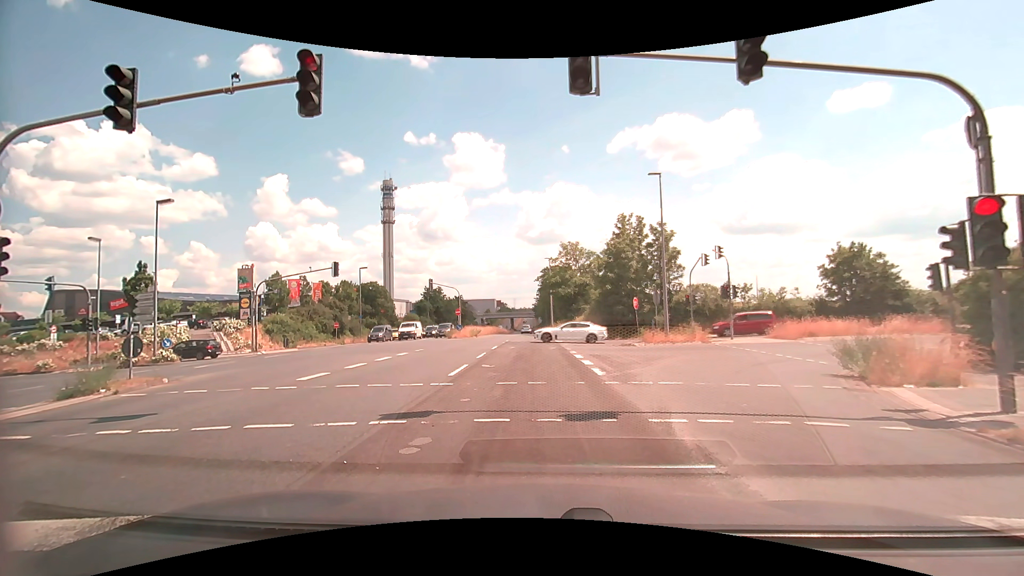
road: primary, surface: asphalt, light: Day
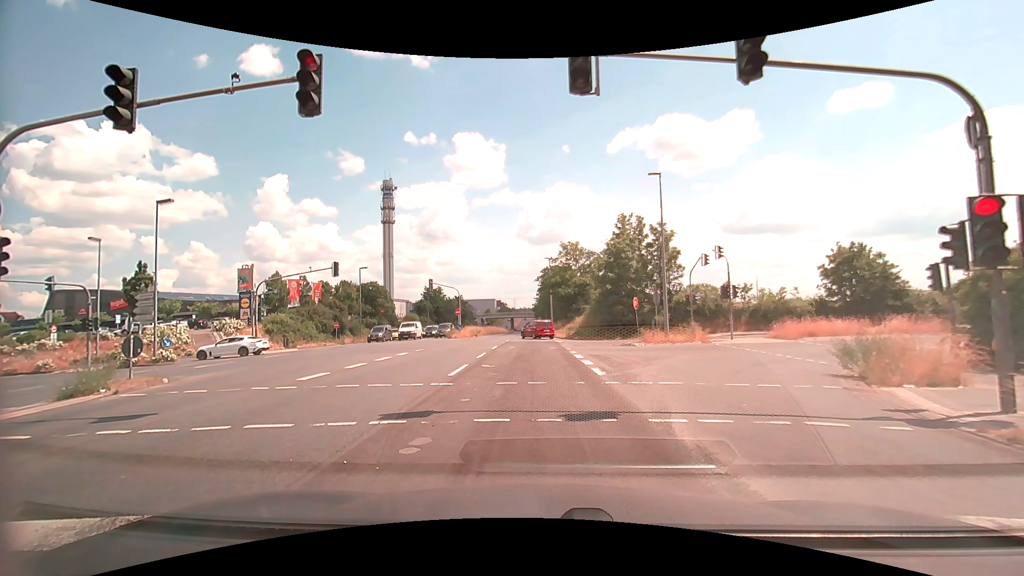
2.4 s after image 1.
(0.0, 0.0) m; 0°
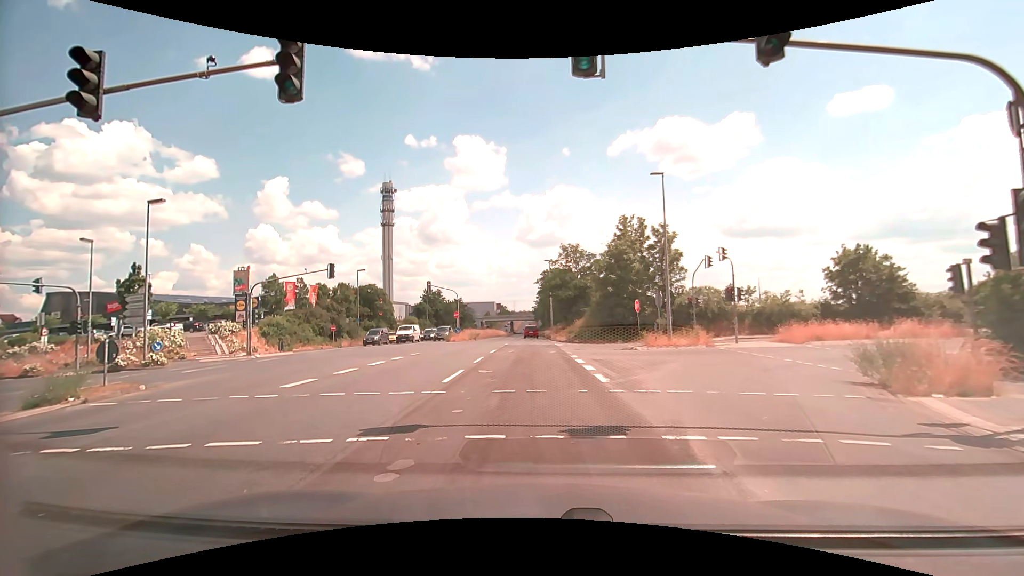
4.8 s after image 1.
(0.0, +0.8) m; 0°
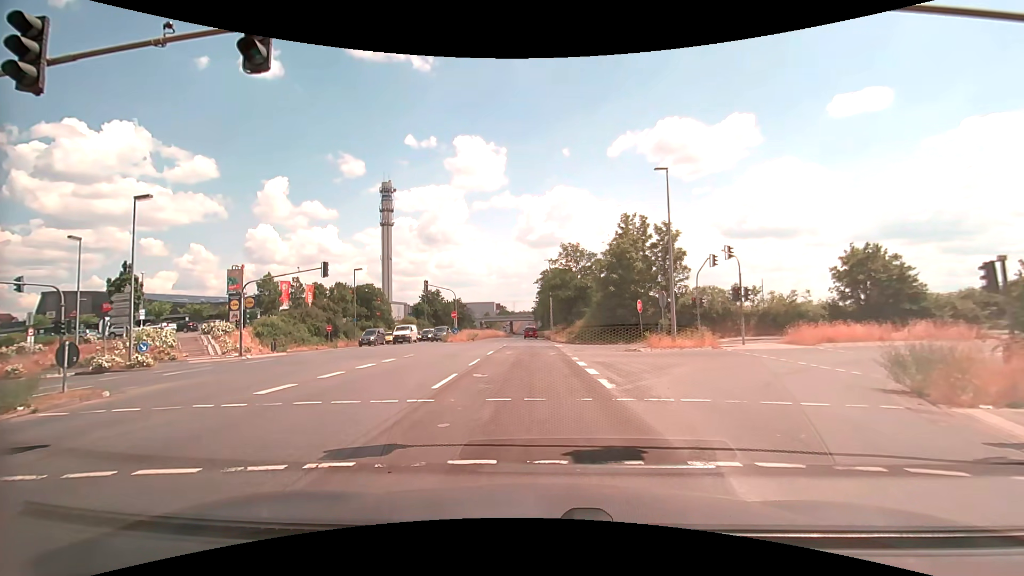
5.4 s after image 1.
(0.0, +1.2) m; +2°
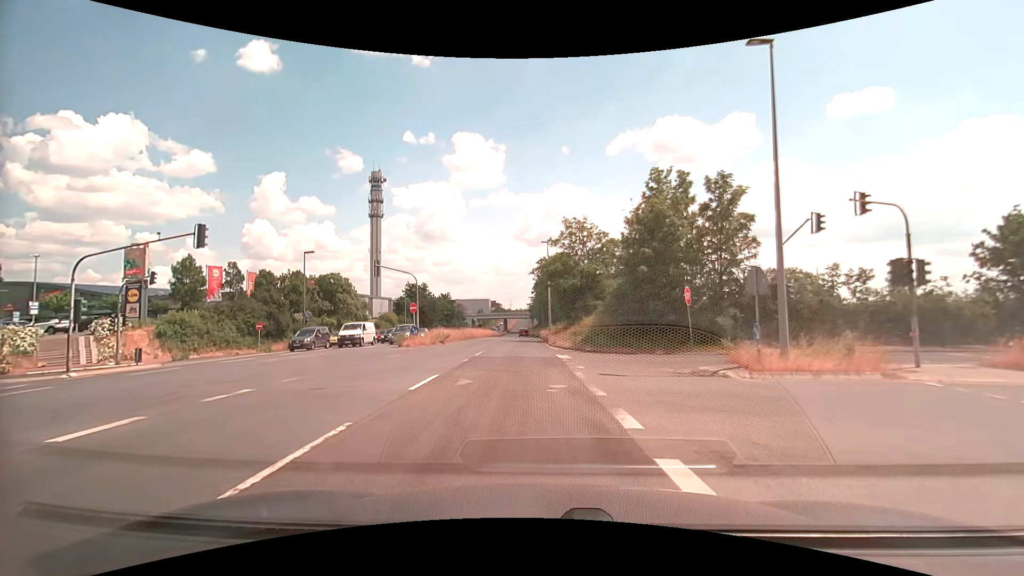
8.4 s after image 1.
(-0.2, +13.9) m; -1°
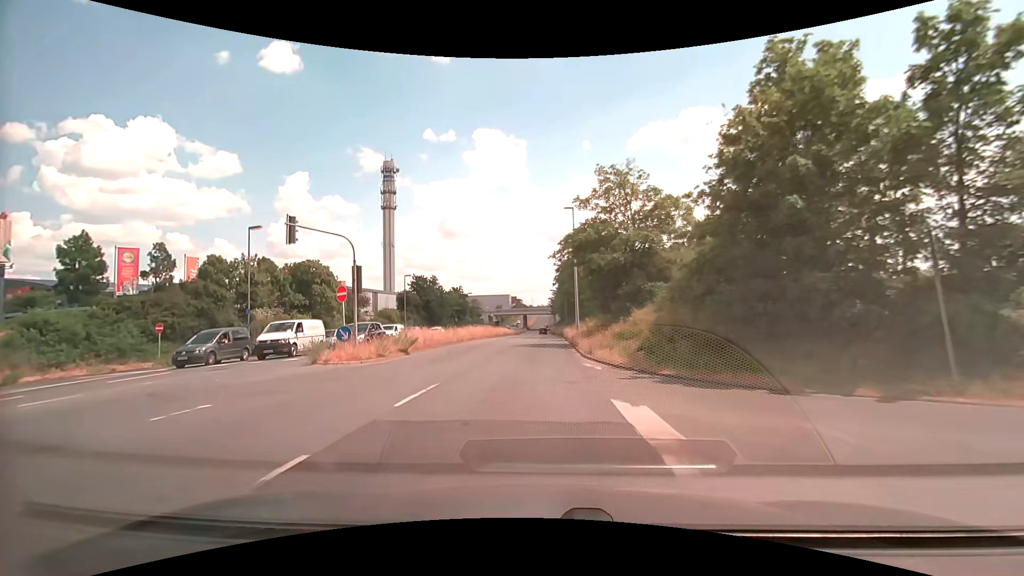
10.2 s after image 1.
(0.0, +14.5) m; -2°
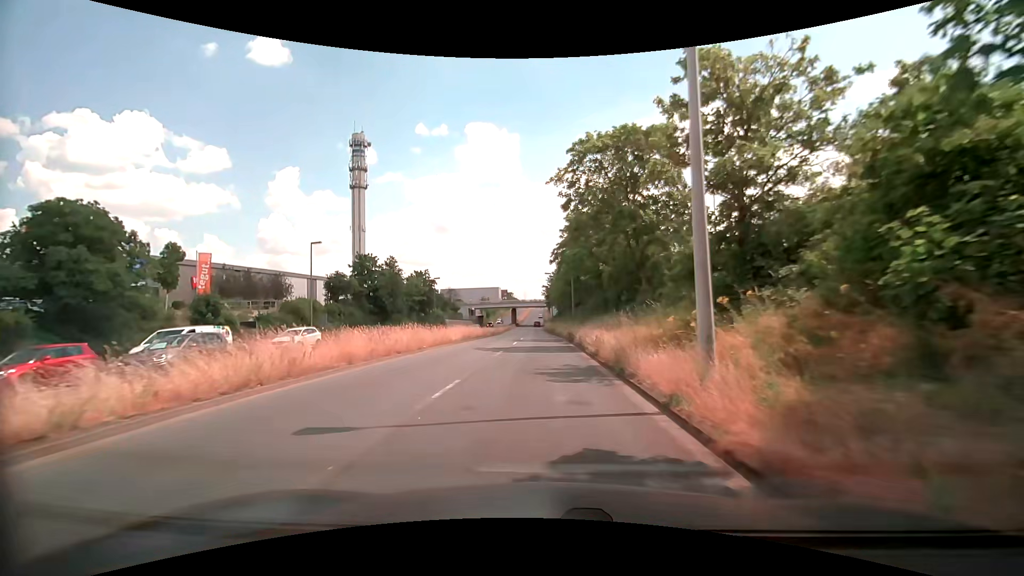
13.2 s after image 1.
(-0.2, +30.8) m; 0°
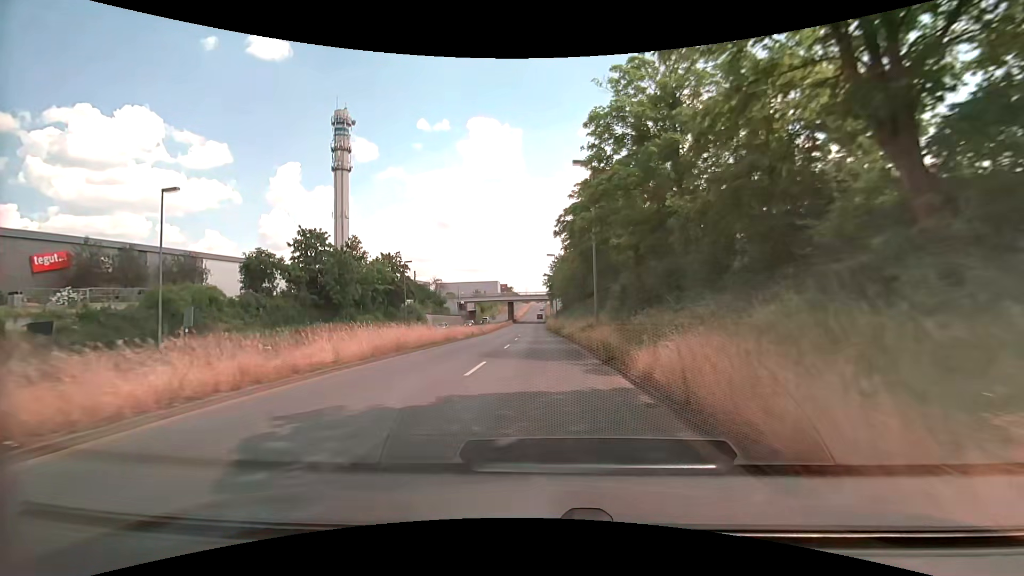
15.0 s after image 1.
(0.0, +19.6) m; 0°
(0, +10) (0, +20) (0, +30) (0, +40) (0, +50) (0, +60) (-1, +70) (-1, +80) (-1, +90) (-1, +100) m
